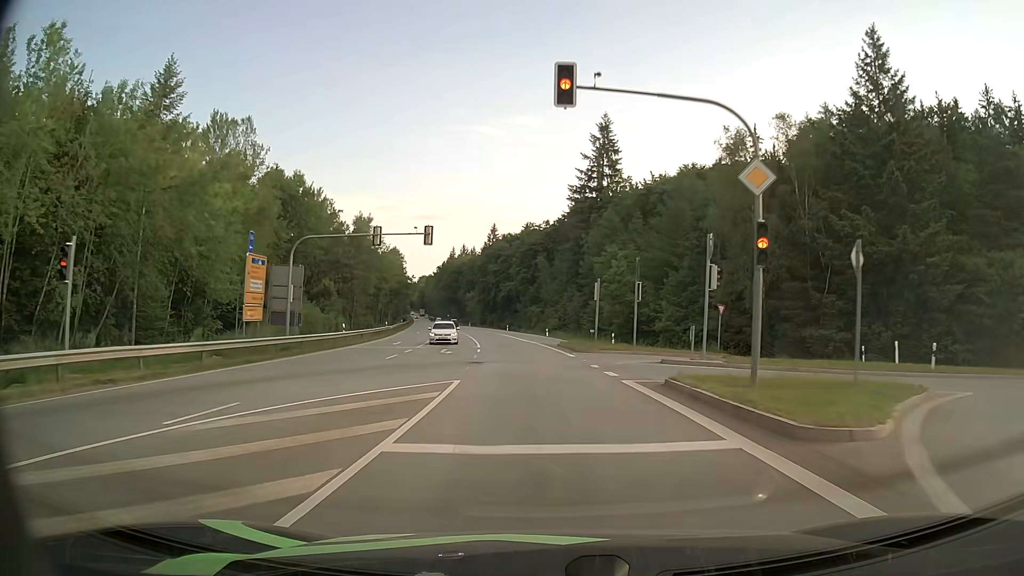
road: secondary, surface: asphalt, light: Day
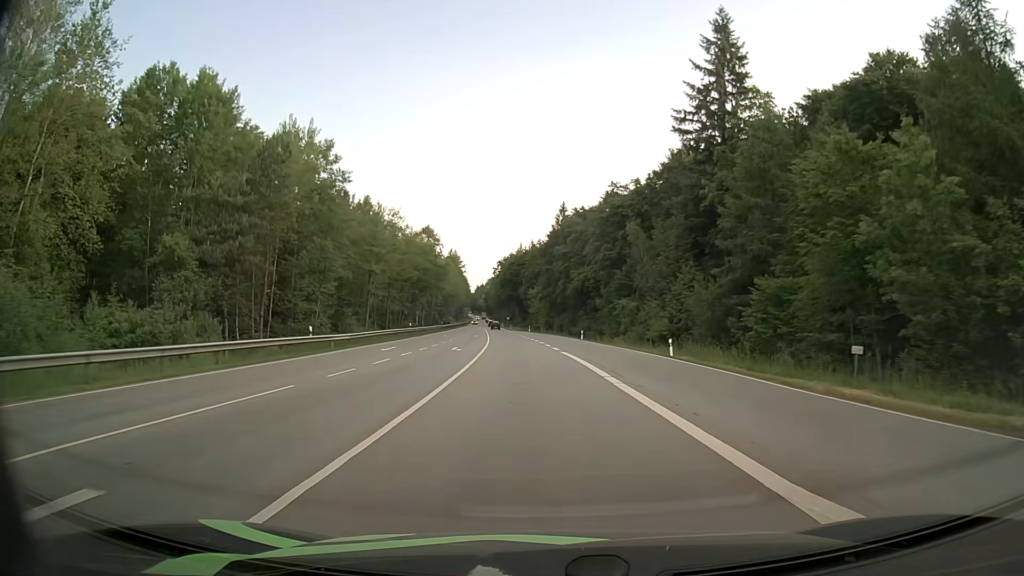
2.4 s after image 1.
(-2.3, +43.8) m; -6°
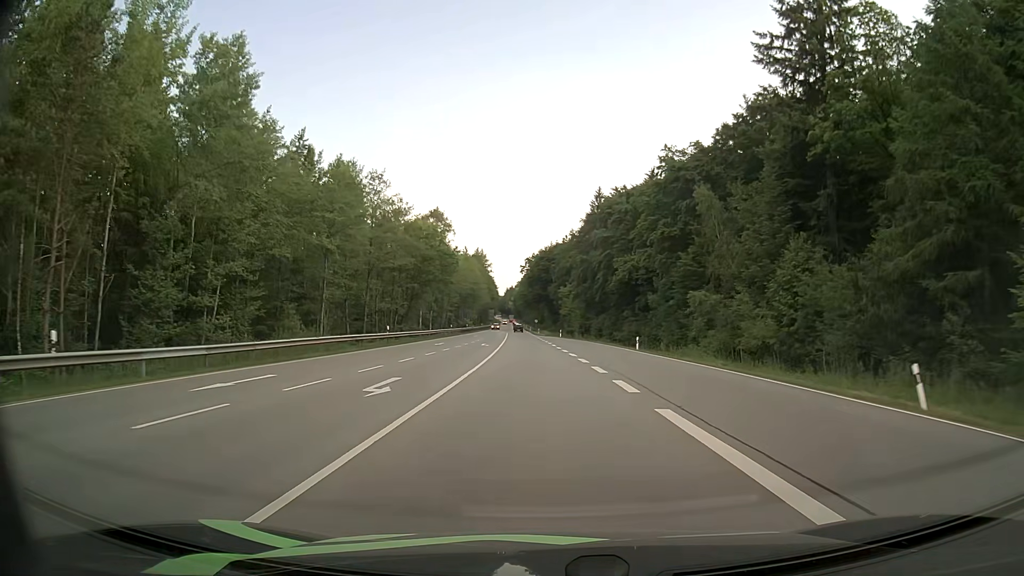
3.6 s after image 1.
(-0.5, +22.1) m; -3°
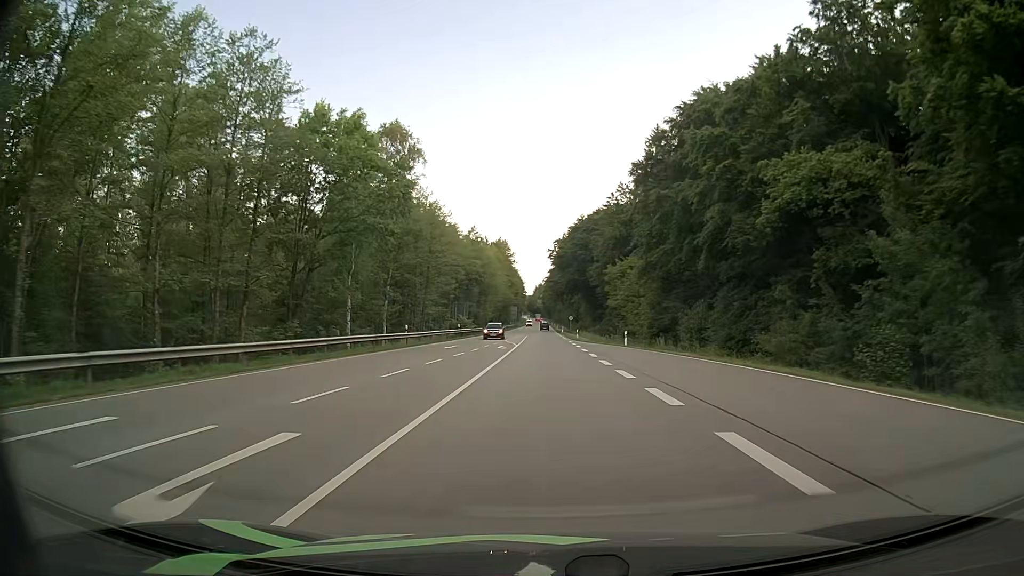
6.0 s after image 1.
(-1.3, +44.8) m; -3°
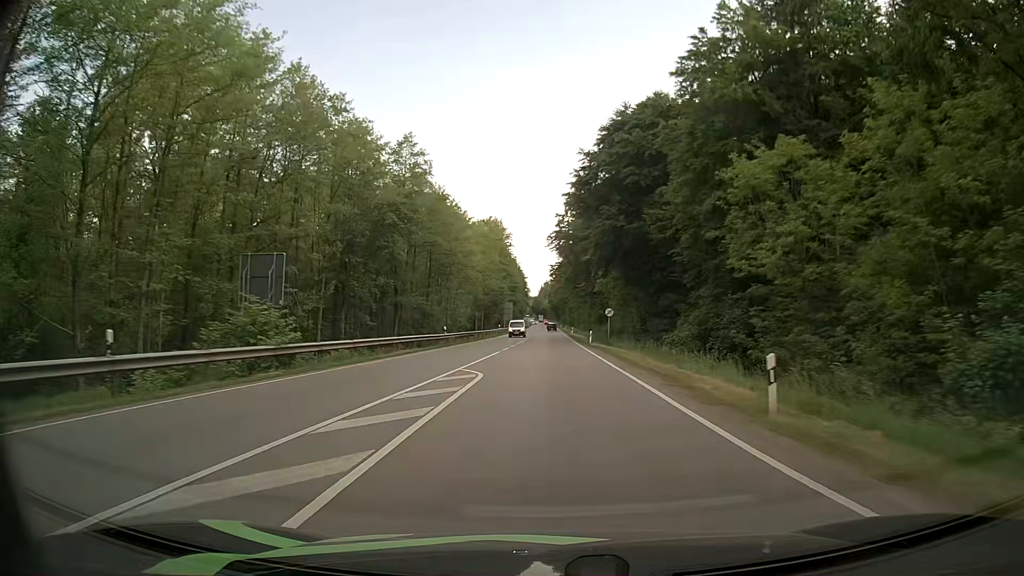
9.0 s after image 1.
(-0.1, +57.3) m; 0°
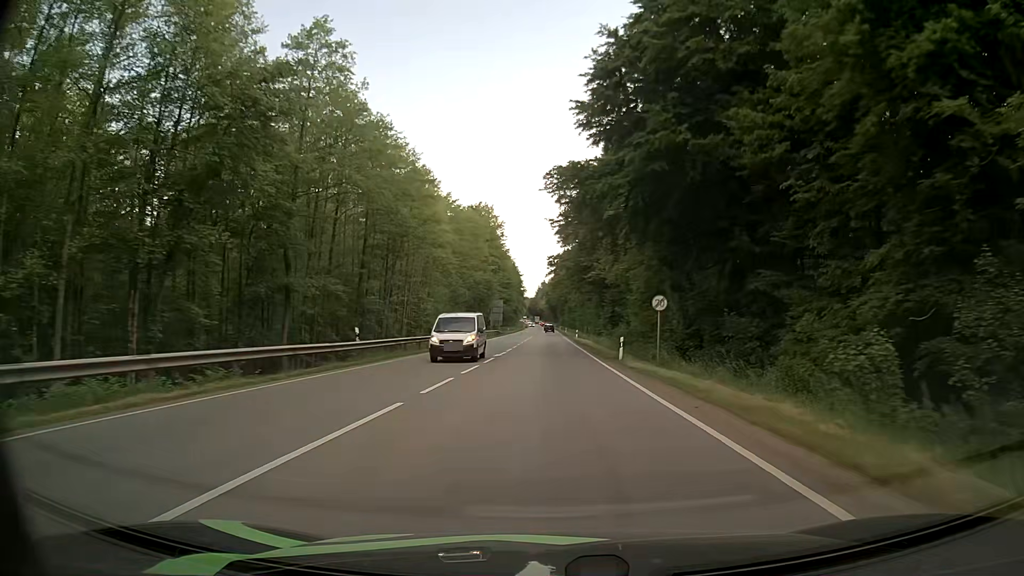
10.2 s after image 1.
(+0.1, +23.4) m; 0°
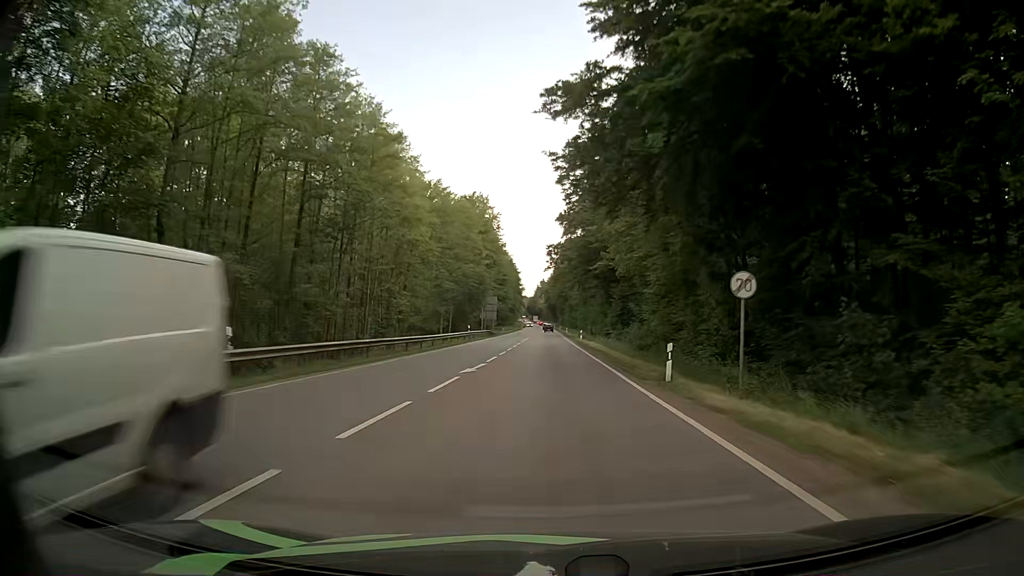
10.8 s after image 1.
(0.0, +11.7) m; 0°
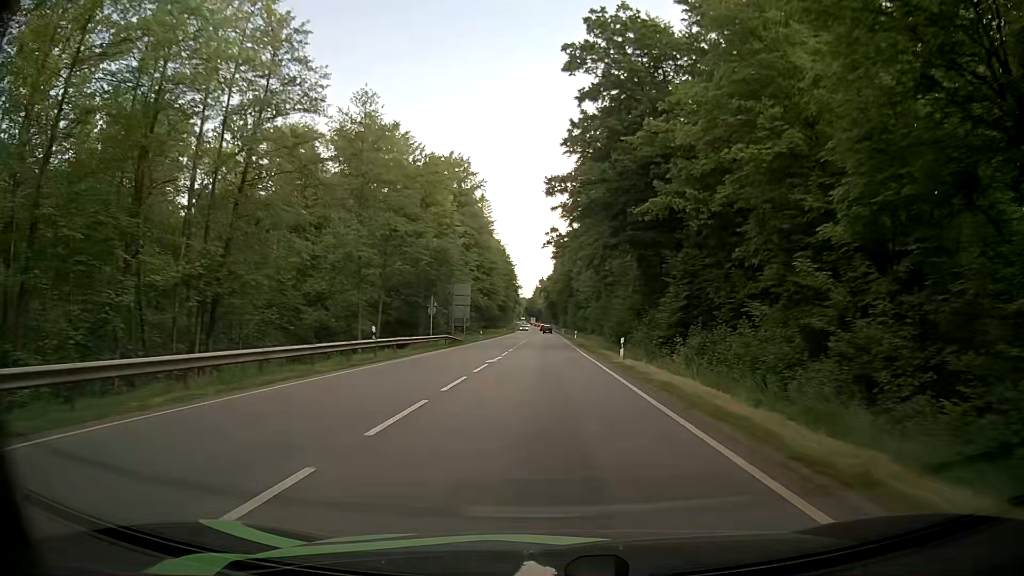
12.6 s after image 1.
(+0.1, +35.6) m; 0°
(0, +10) (0, +20) (0, +30) (0, +40) (0, +50) (0, +60) (0, +70) (0, +80) (0, +90) (0, +100) m
